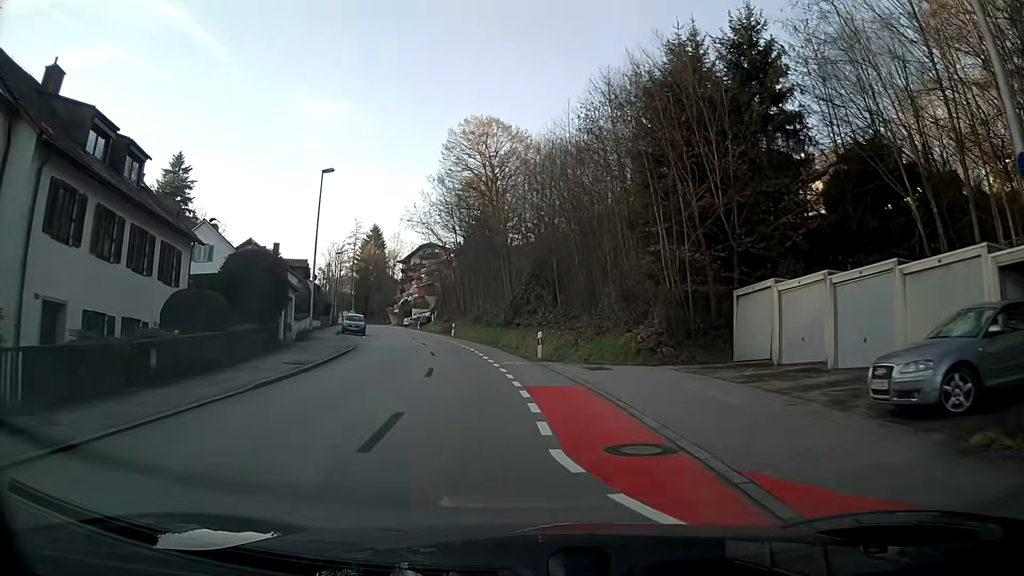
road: tertiary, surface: asphalt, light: Day
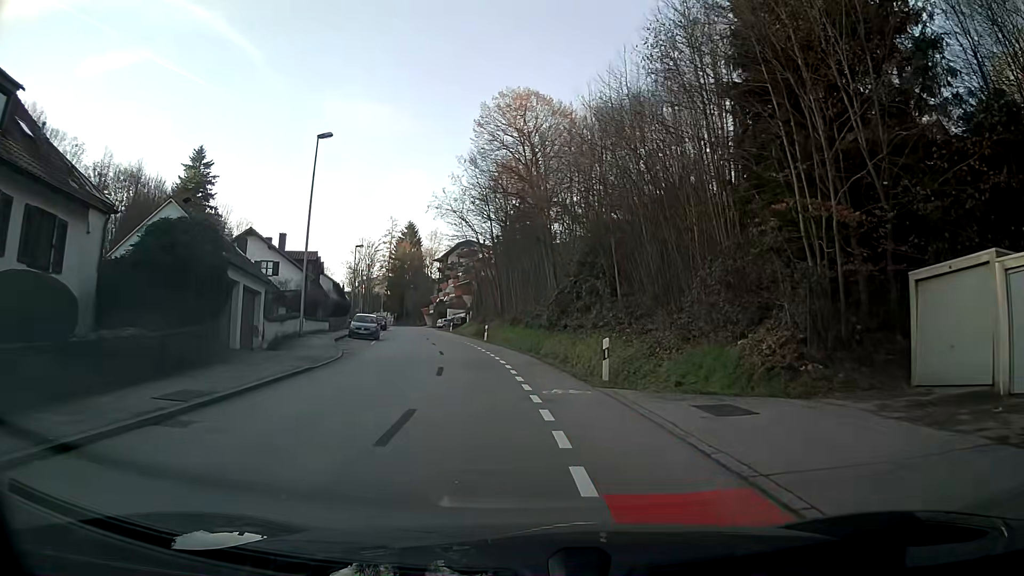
(-0.3, +8.9) m; -3°
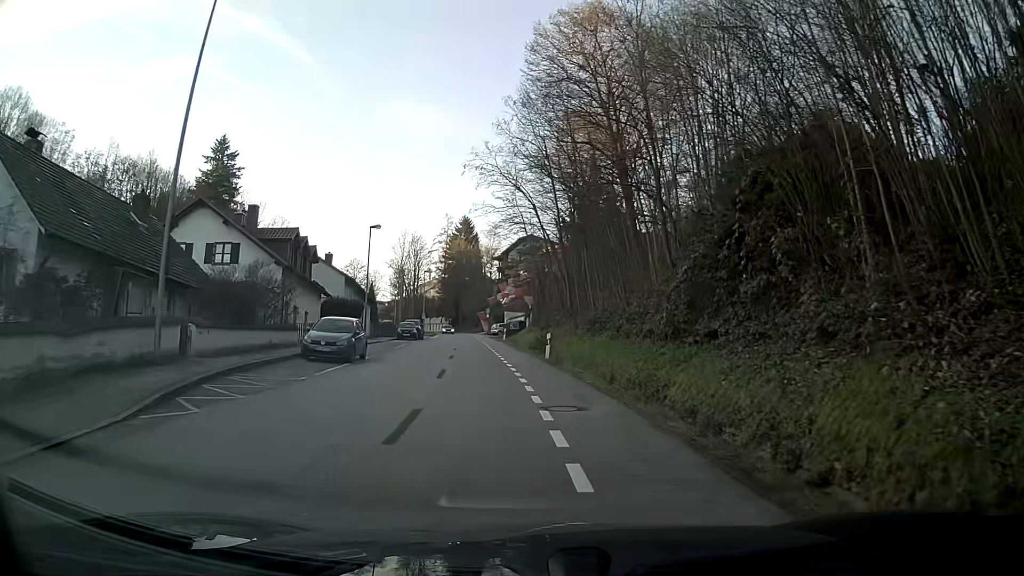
(-0.9, +17.9) m; -6°
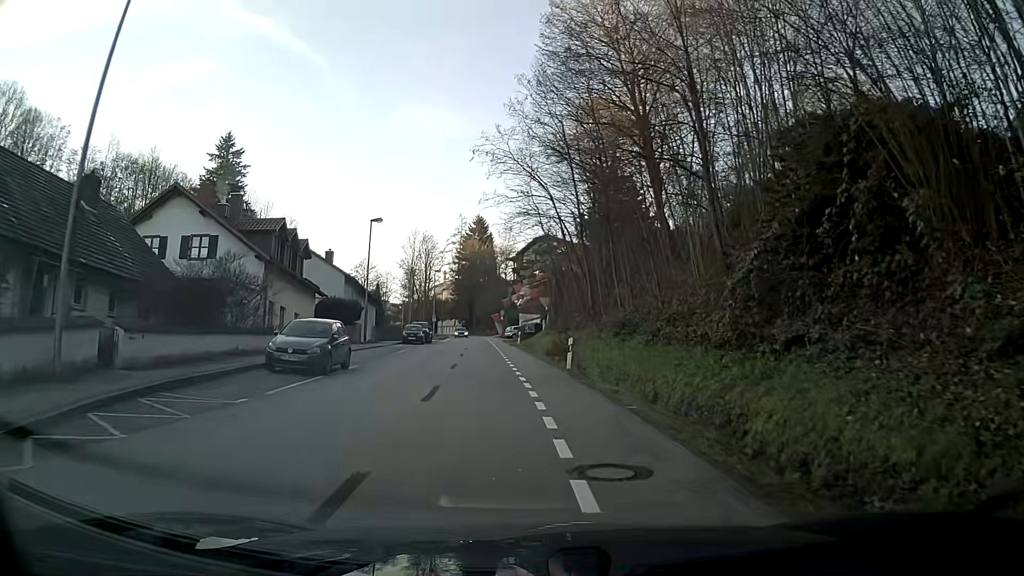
(0.0, +4.5) m; -1°
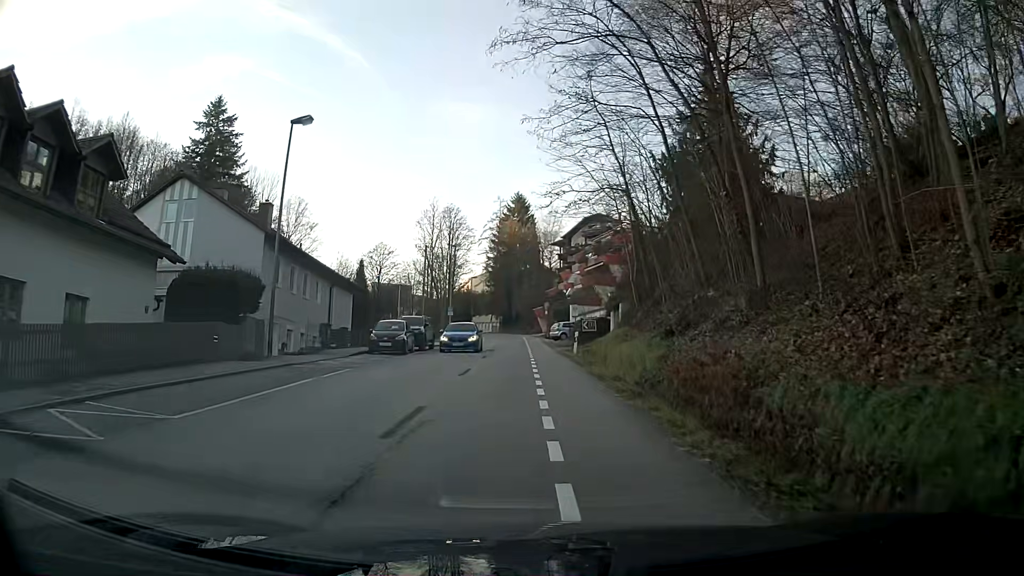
(-0.8, +22.4) m; -3°
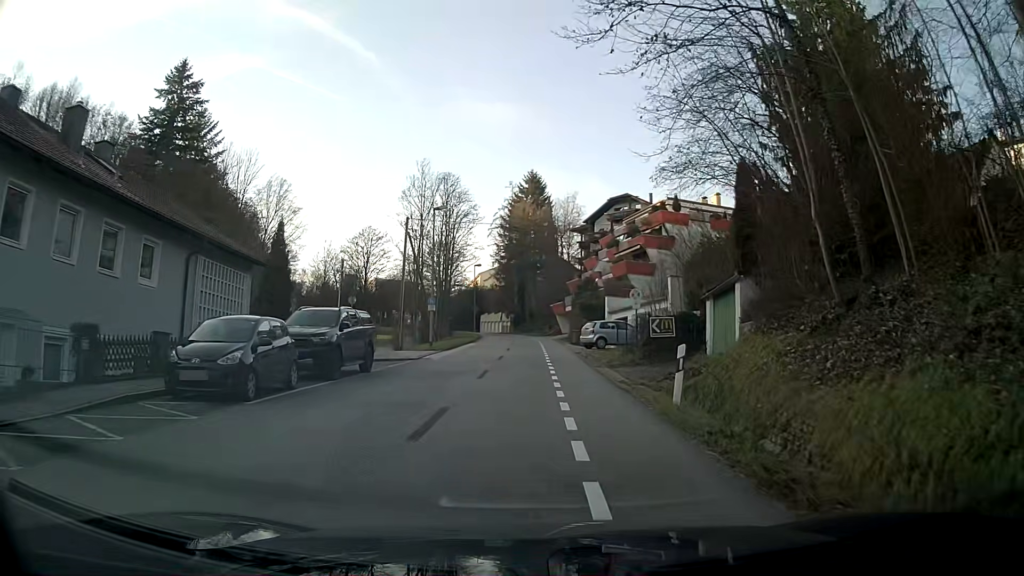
(-0.2, +18.1) m; 0°
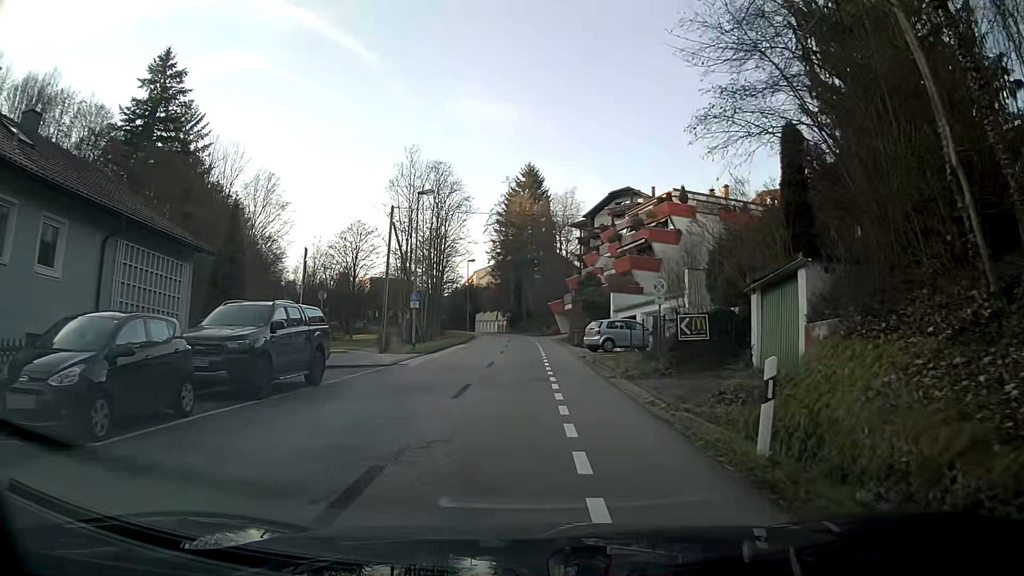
(0.0, +4.5) m; -1°
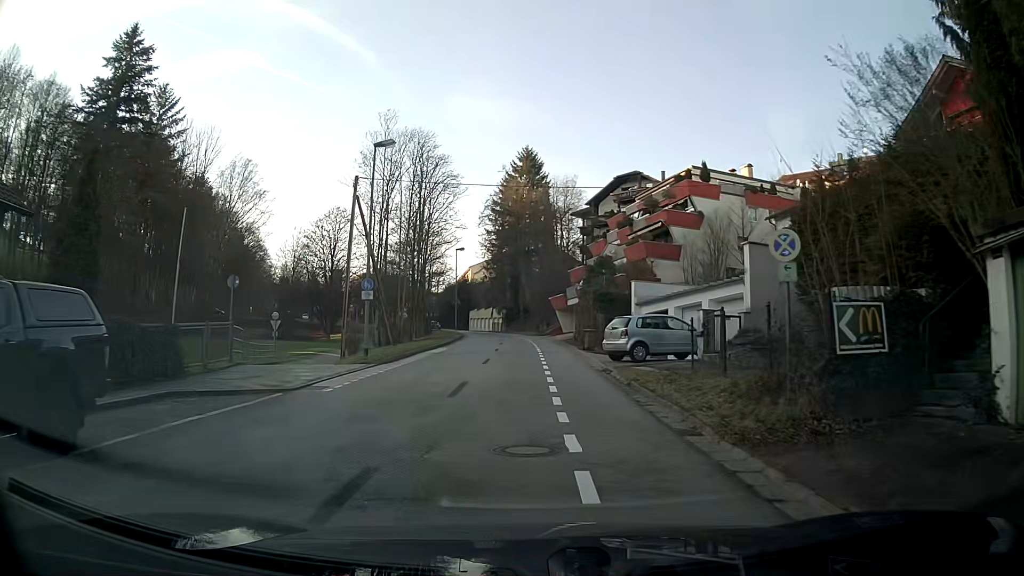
(-0.1, +9.1) m; 0°
